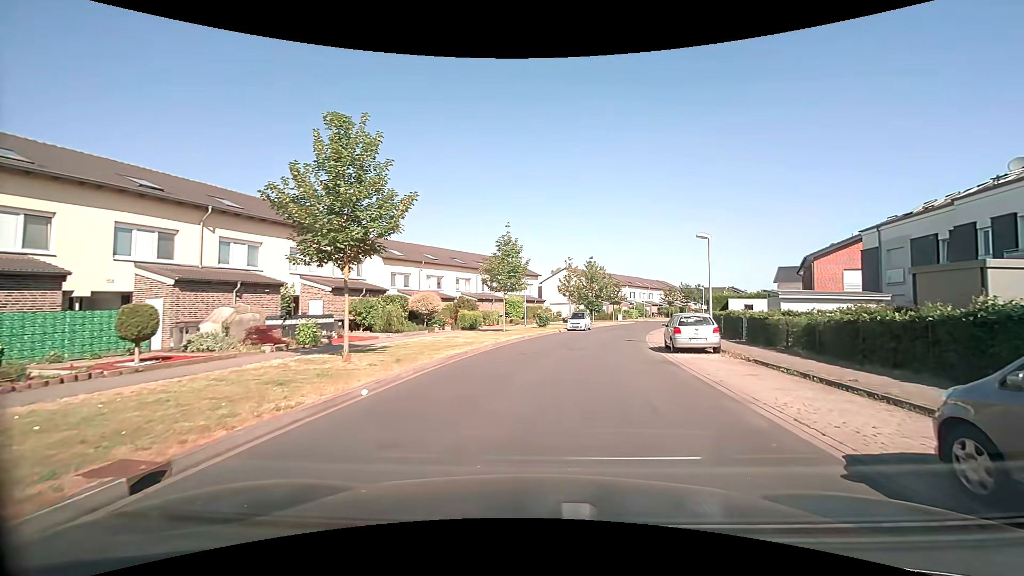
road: residential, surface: paved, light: Day
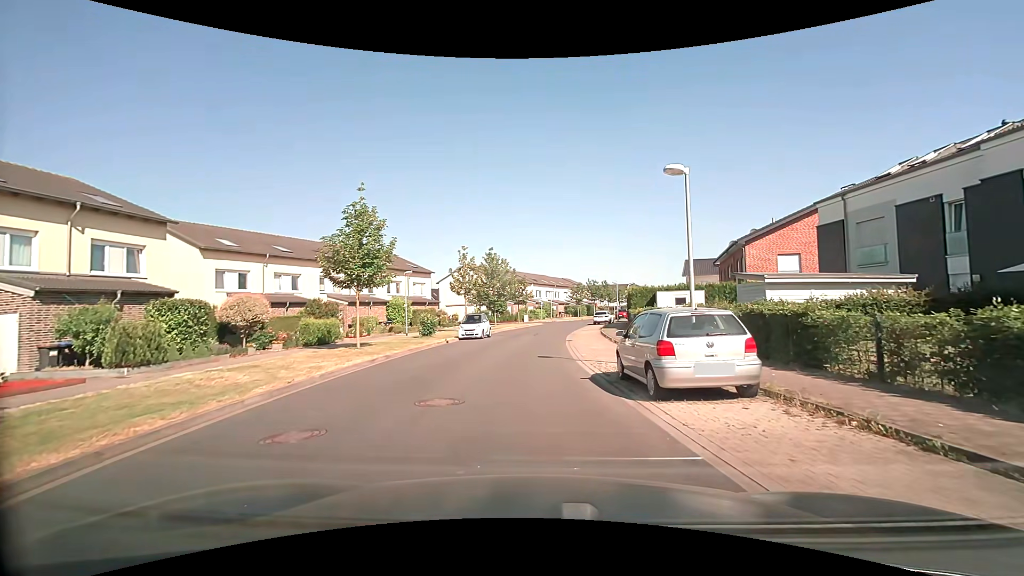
(+1.2, +10.4) m; +11°
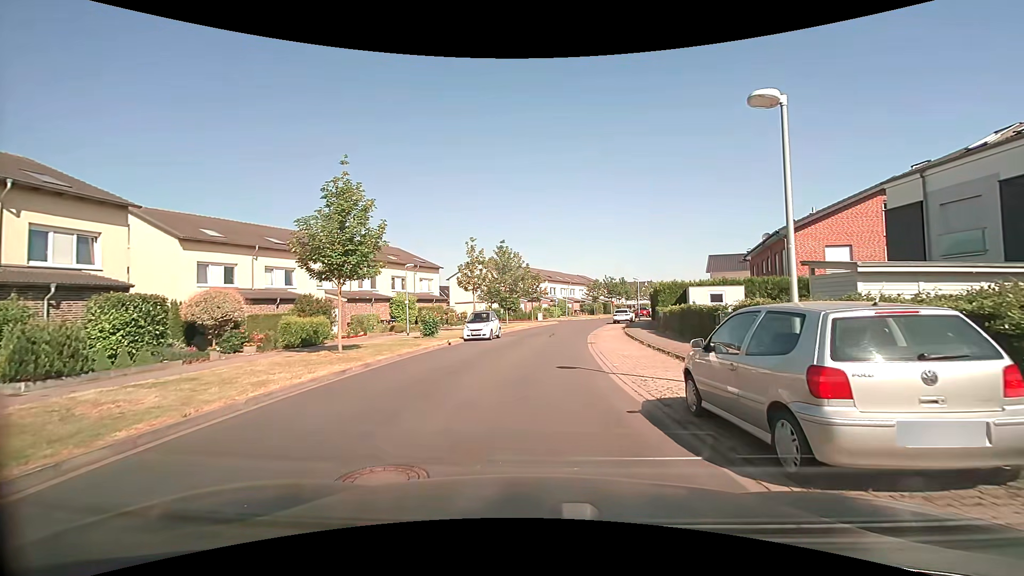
(-0.1, +3.7) m; -3°
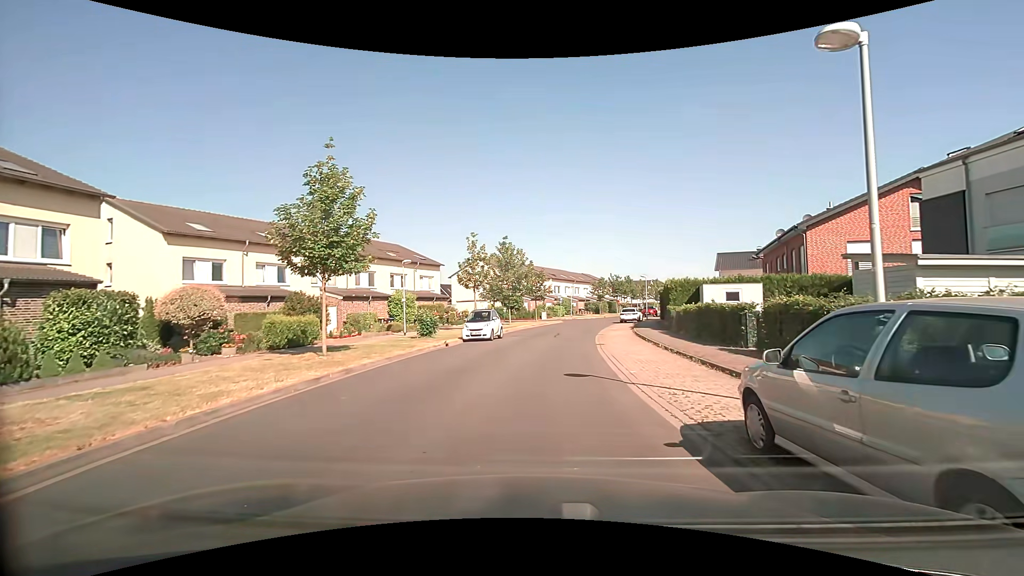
(0.0, +1.7) m; 0°
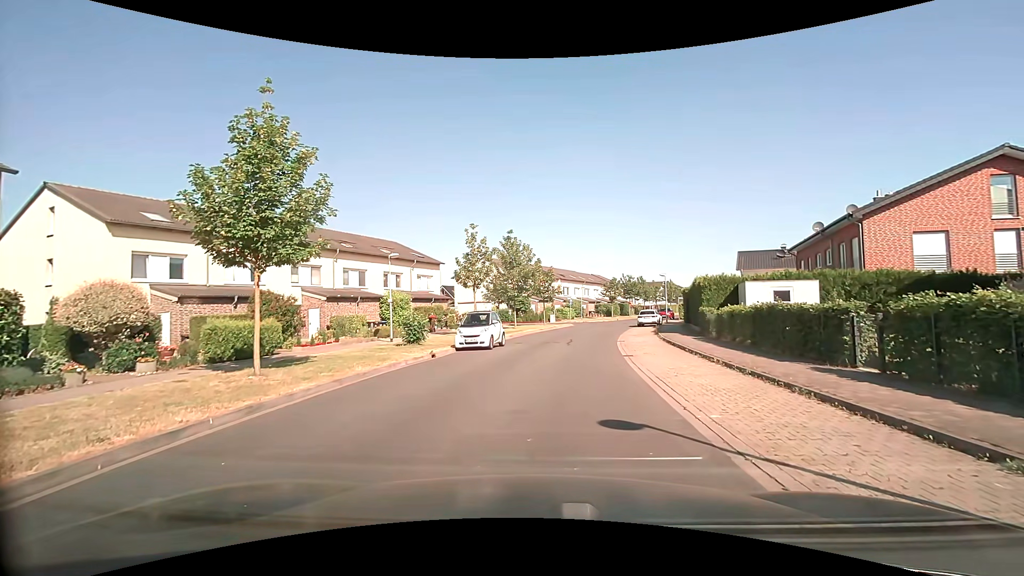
(-0.1, +4.3) m; -2°
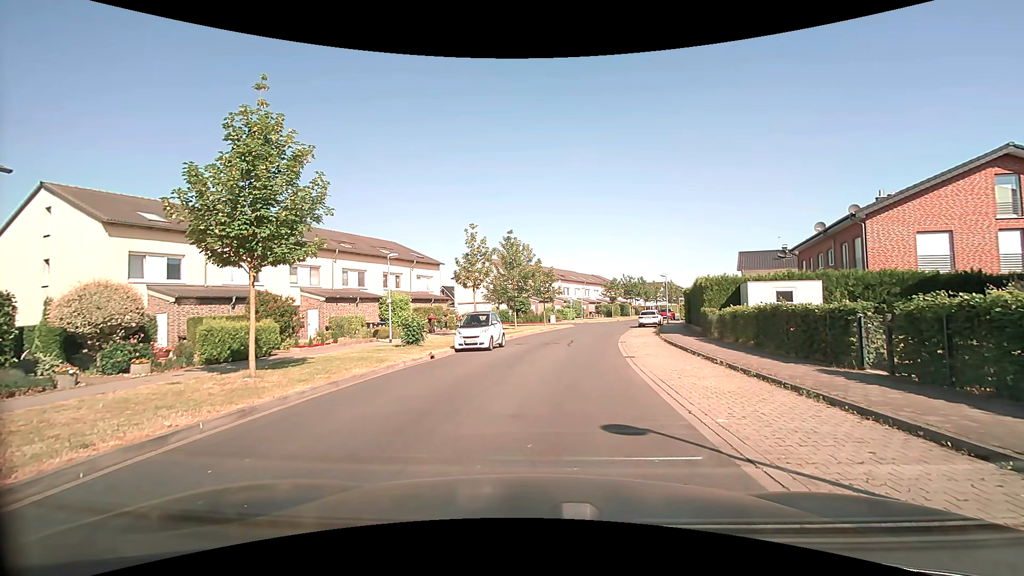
(0.0, +0.3) m; 0°
